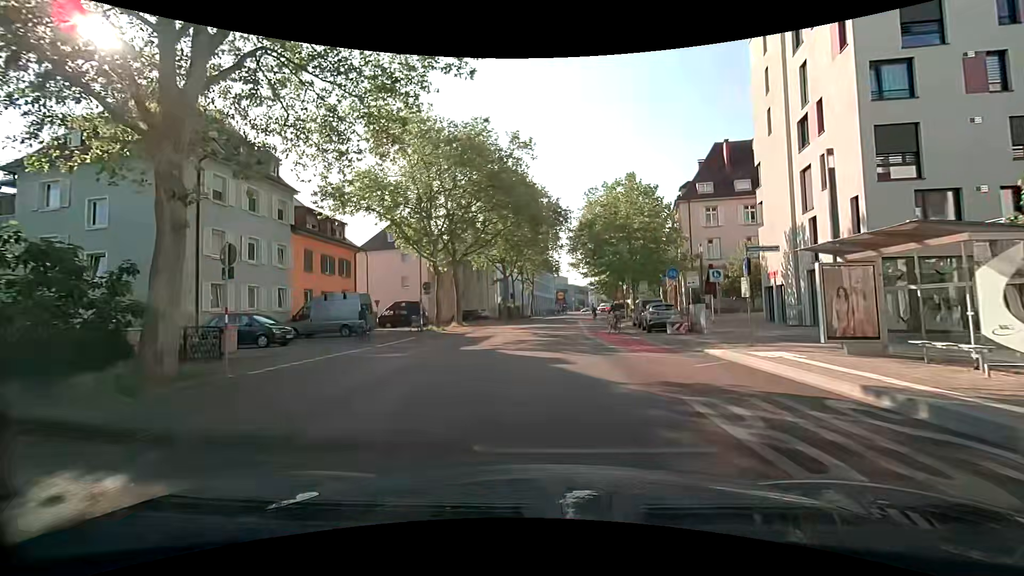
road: secondary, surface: asphalt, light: Day
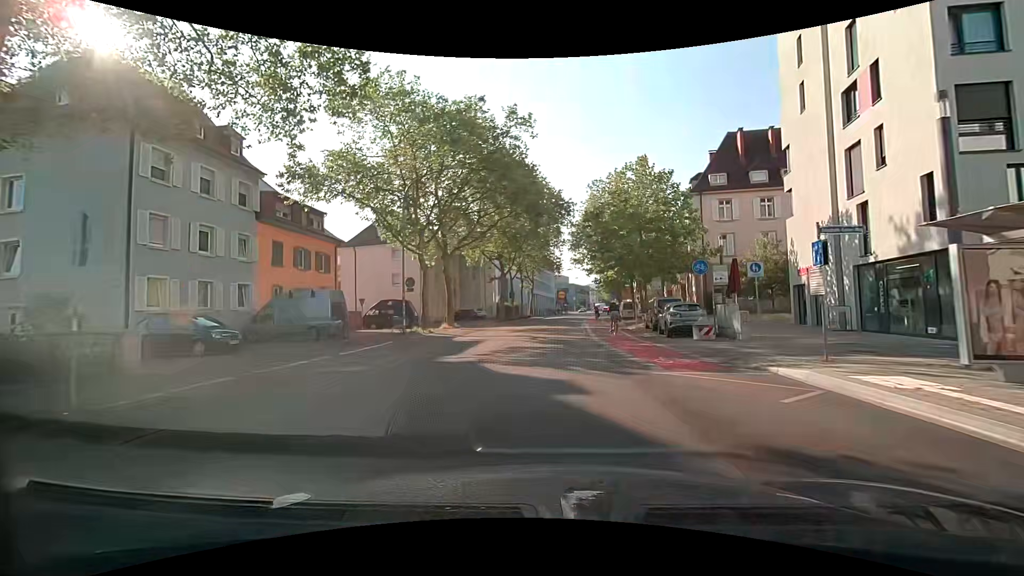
(+0.1, +4.1) m; +1°
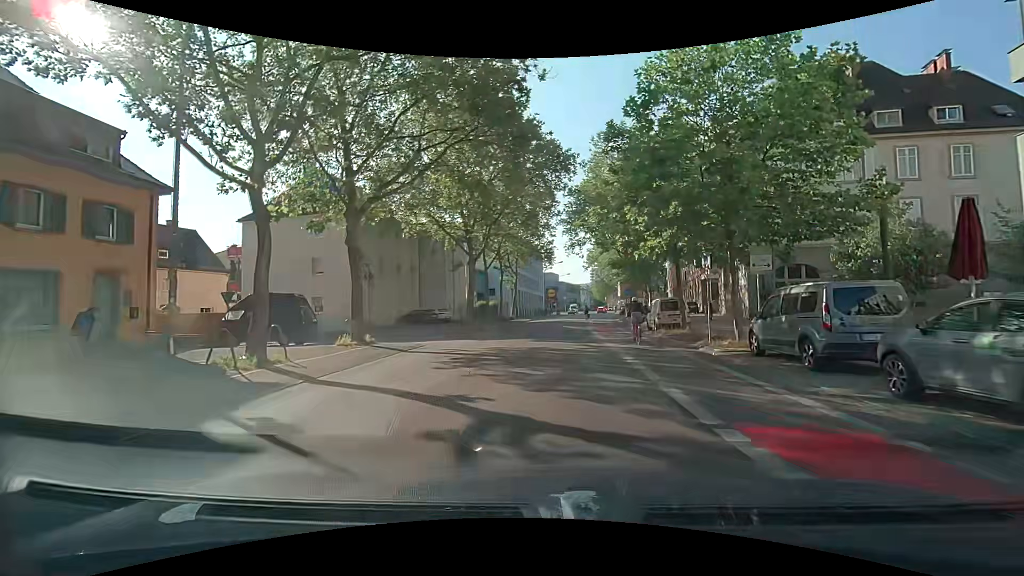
(+0.3, +17.1) m; +2°
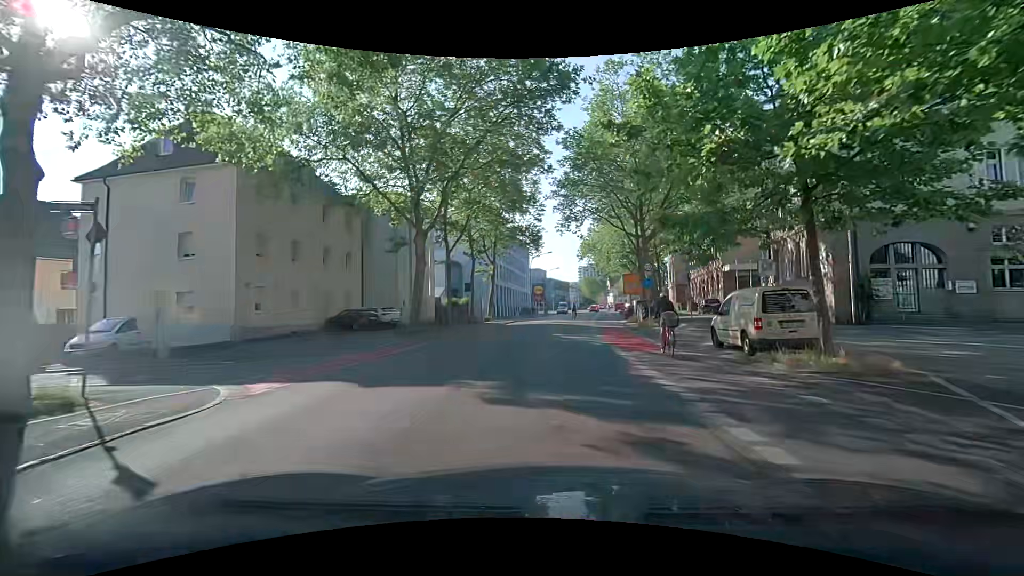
(0.0, +13.2) m; 0°
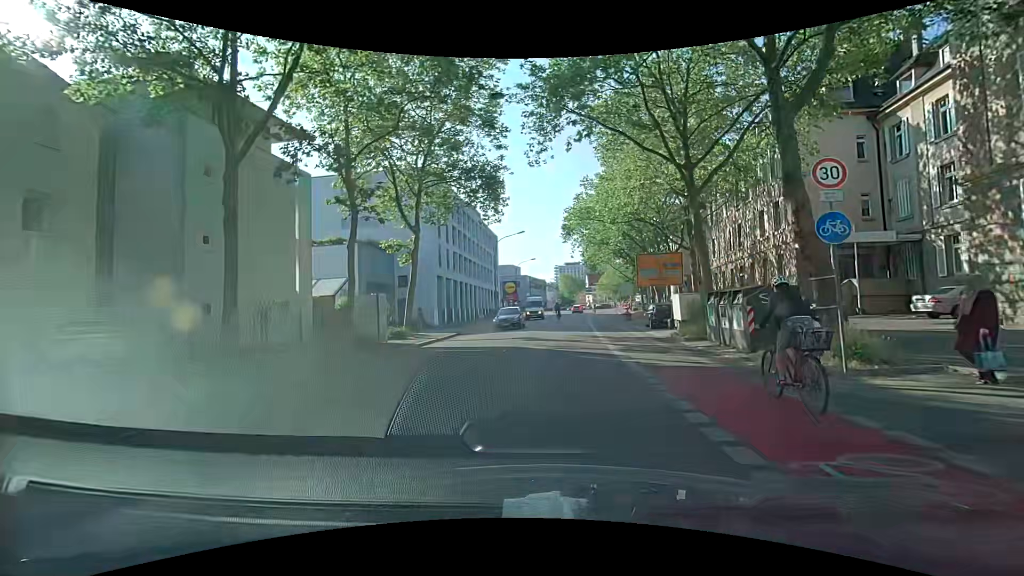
(+0.8, +21.2) m; +4°
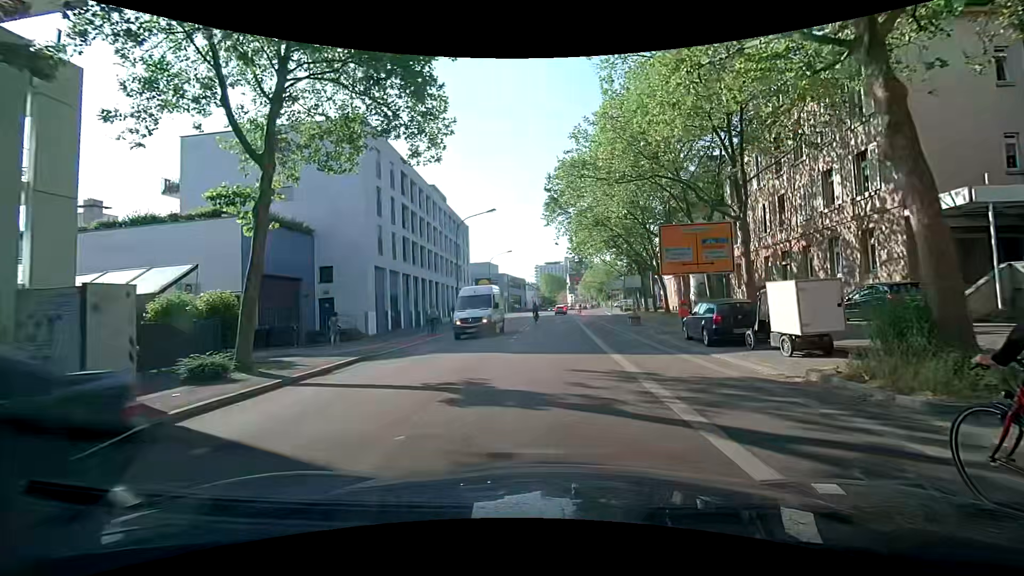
(0.0, +12.6) m; +2°
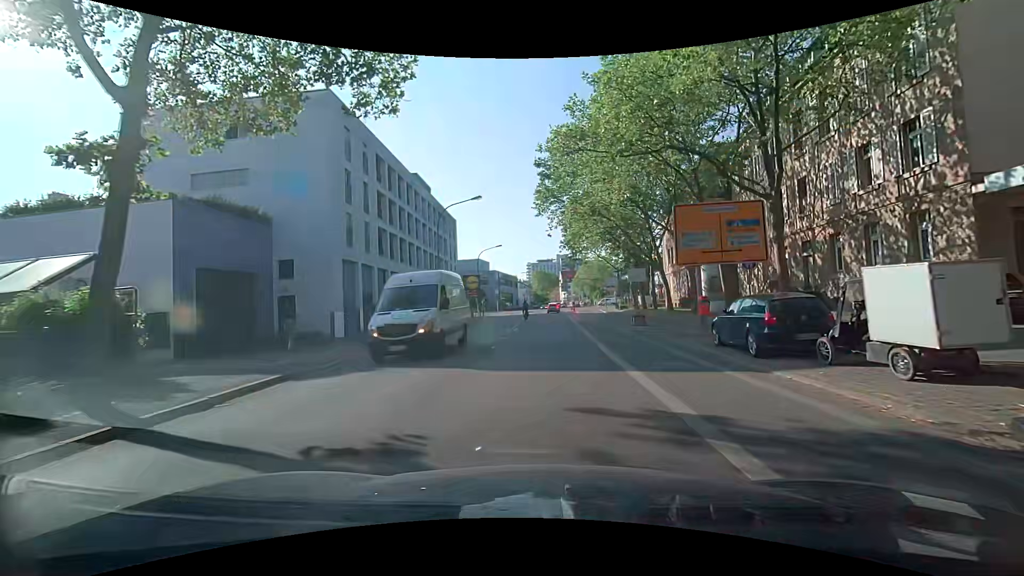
(+0.1, +4.2) m; +2°
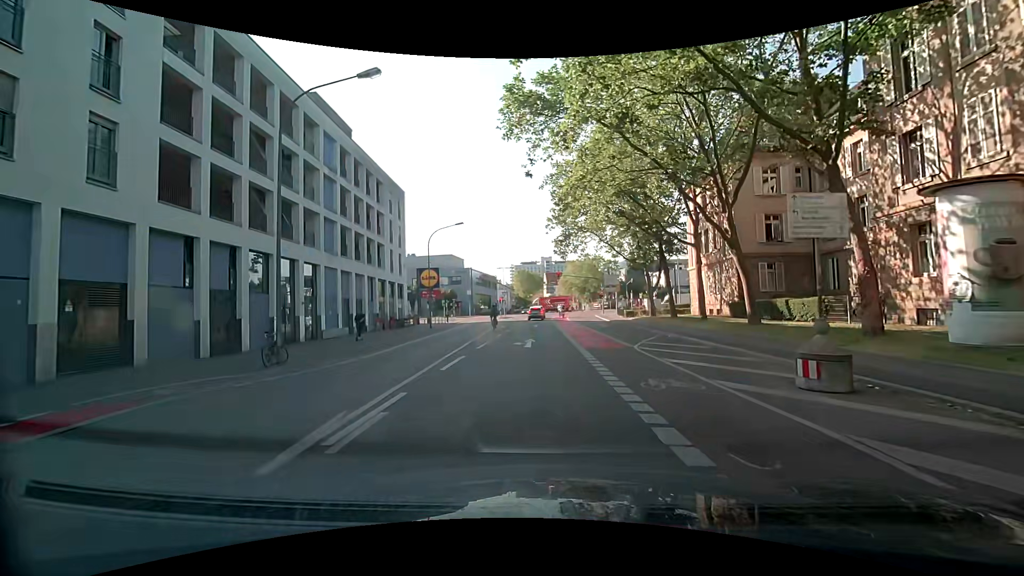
(+0.2, +20.3) m; 0°
